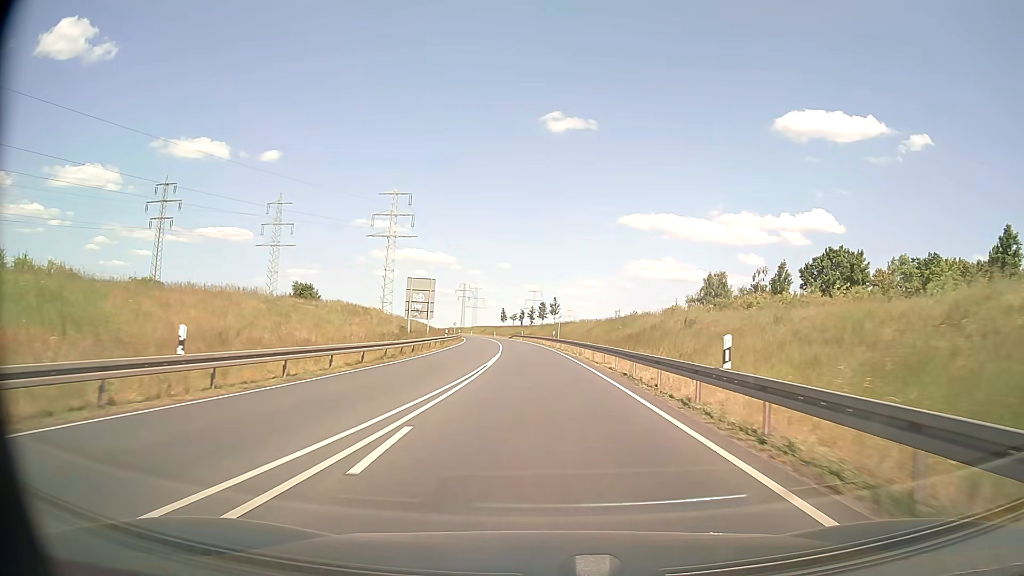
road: primary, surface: asphalt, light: Day
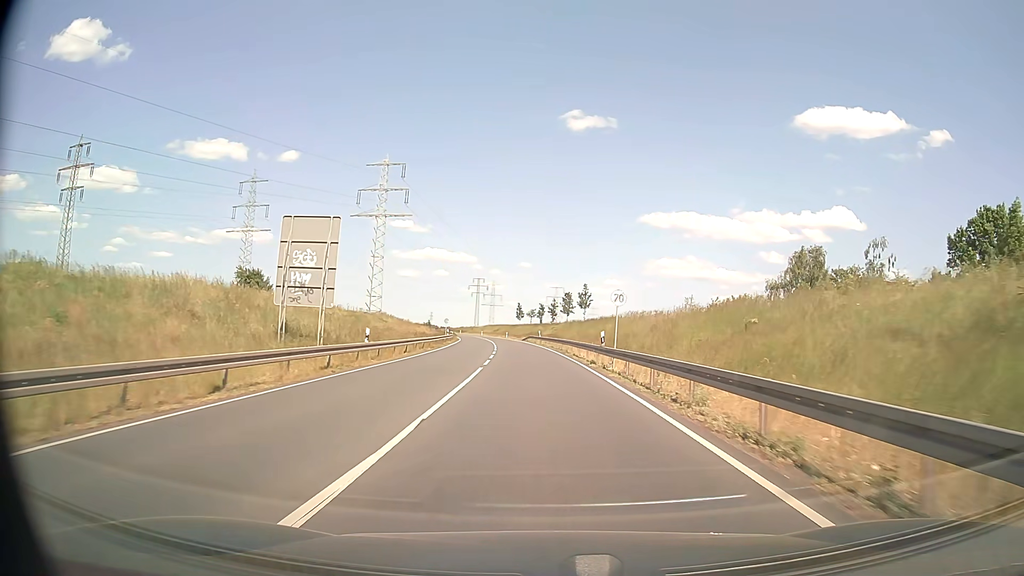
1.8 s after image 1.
(-0.4, +32.4) m; -2°
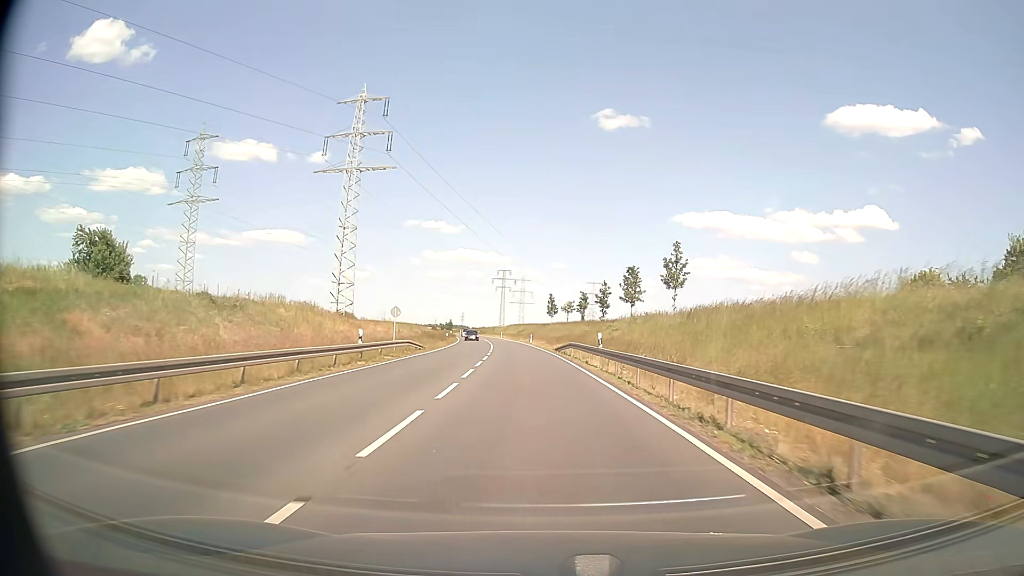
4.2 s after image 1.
(-1.0, +43.1) m; -3°
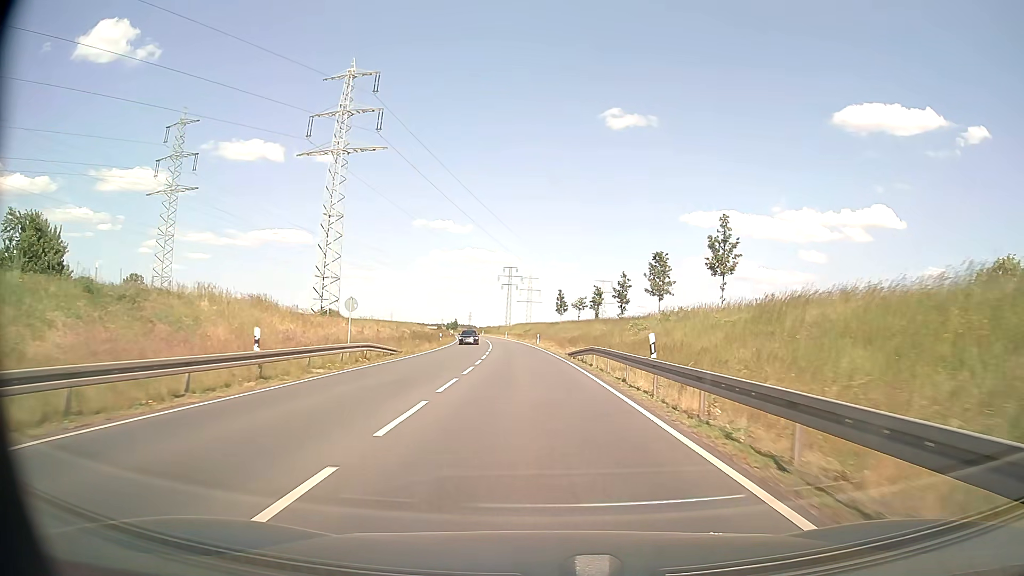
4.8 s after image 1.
(-0.1, +10.8) m; -1°
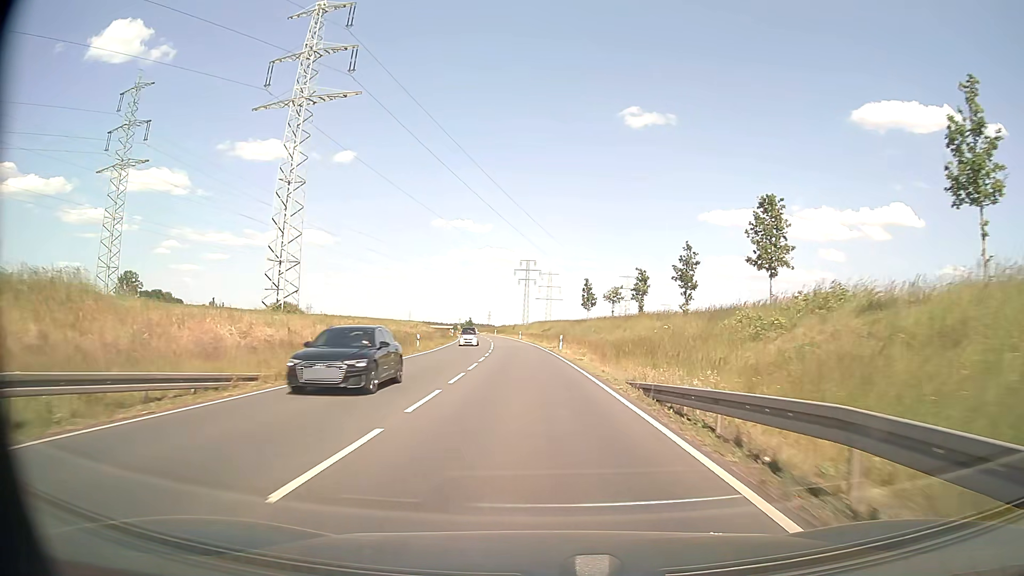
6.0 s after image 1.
(-0.3, +21.7) m; -2°
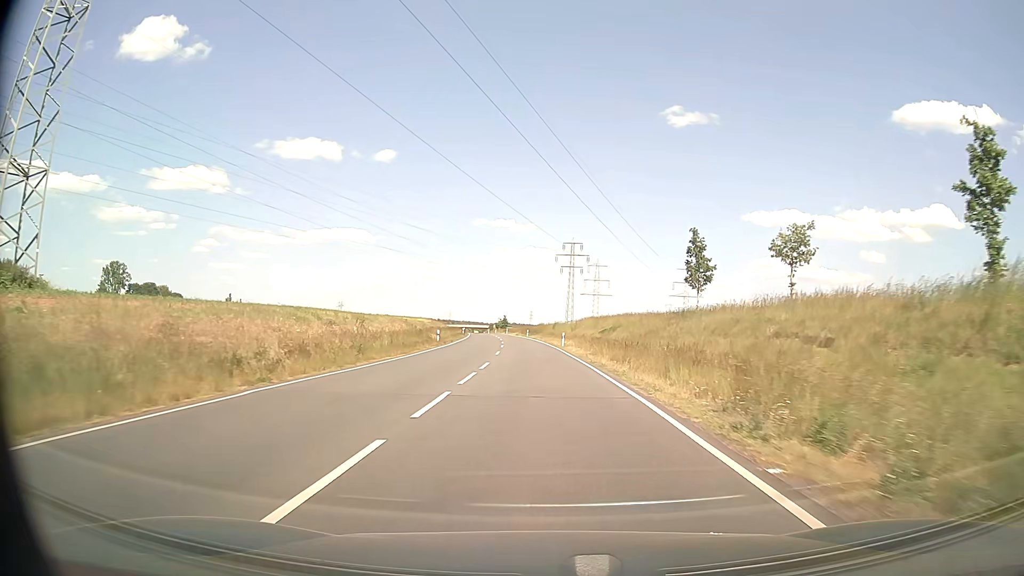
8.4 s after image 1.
(-1.3, +43.8) m; -3°
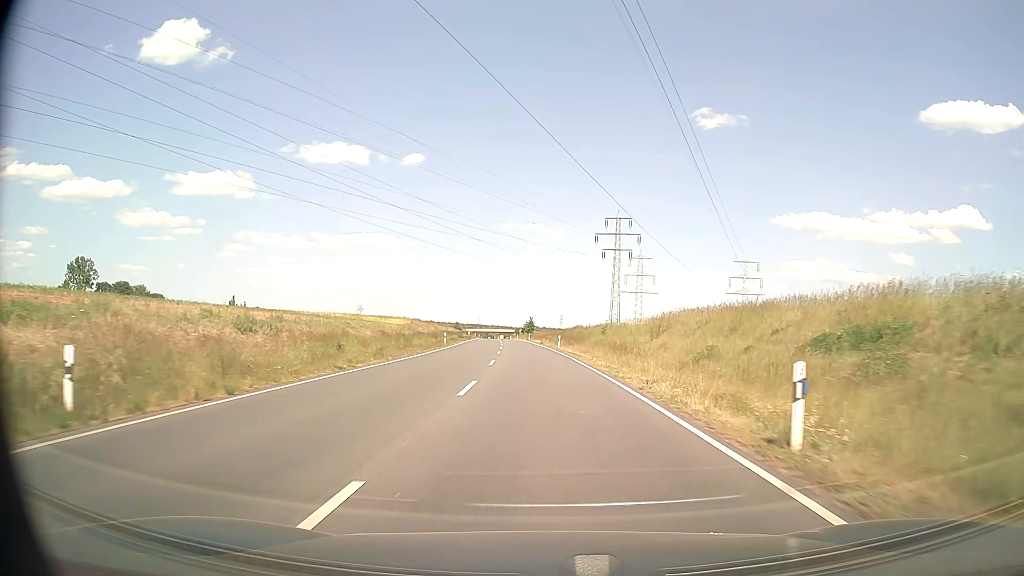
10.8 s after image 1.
(-1.1, +44.5) m; -3°
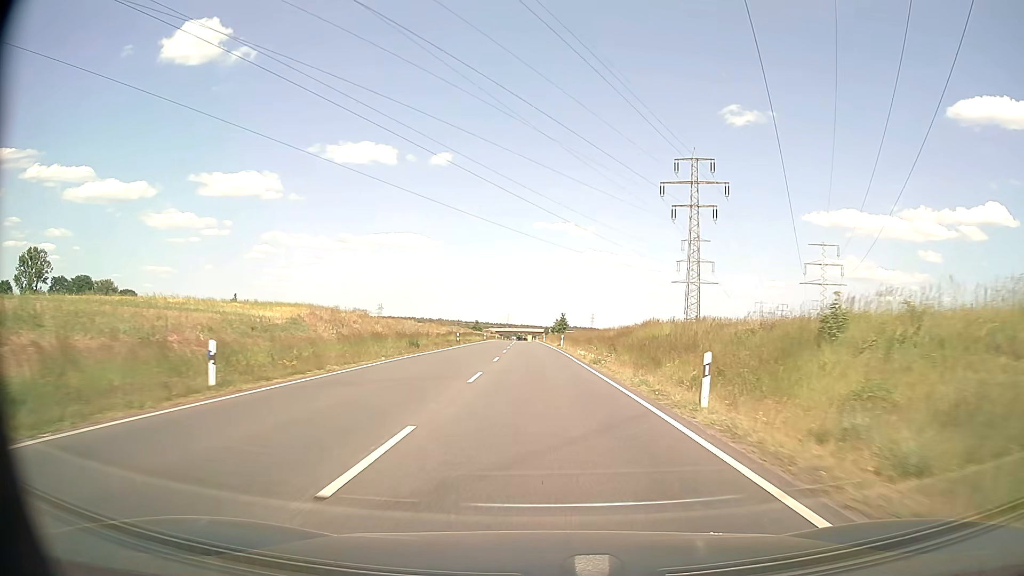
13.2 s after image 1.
(-1.0, +45.1) m; -3°
(0, +10) (0, +20) (0, +30) (0, +40) (-1, +50) (-1, +60) (-1, +70) (-1, +80) (-2, +90) (-2, +100) m
